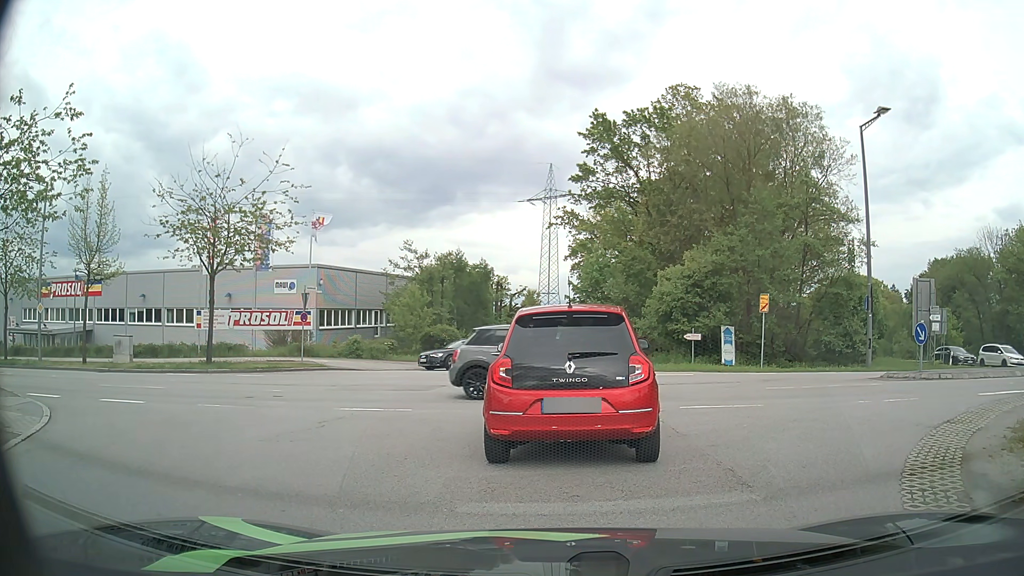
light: Day
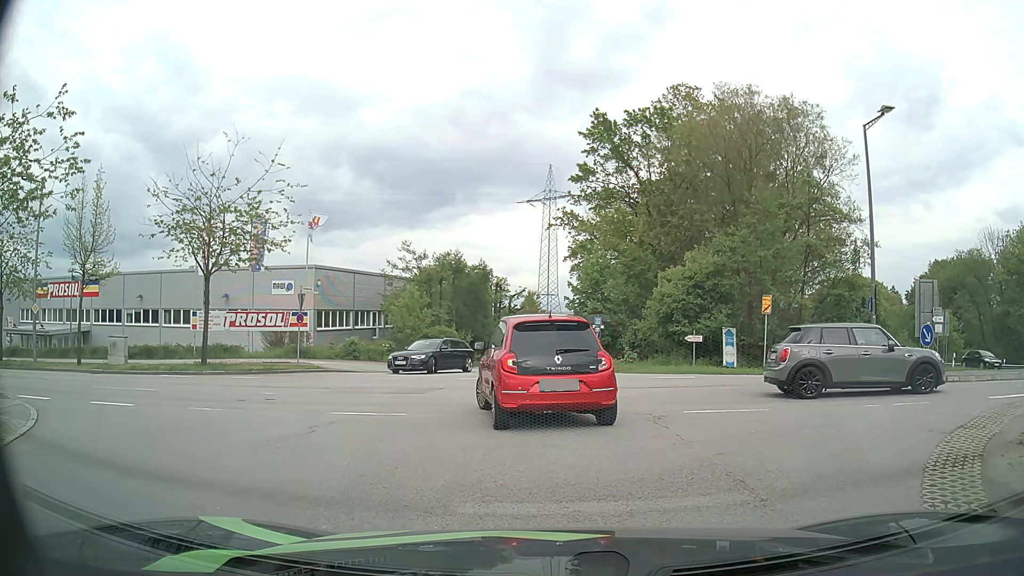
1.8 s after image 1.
(0.0, +0.4) m; 0°
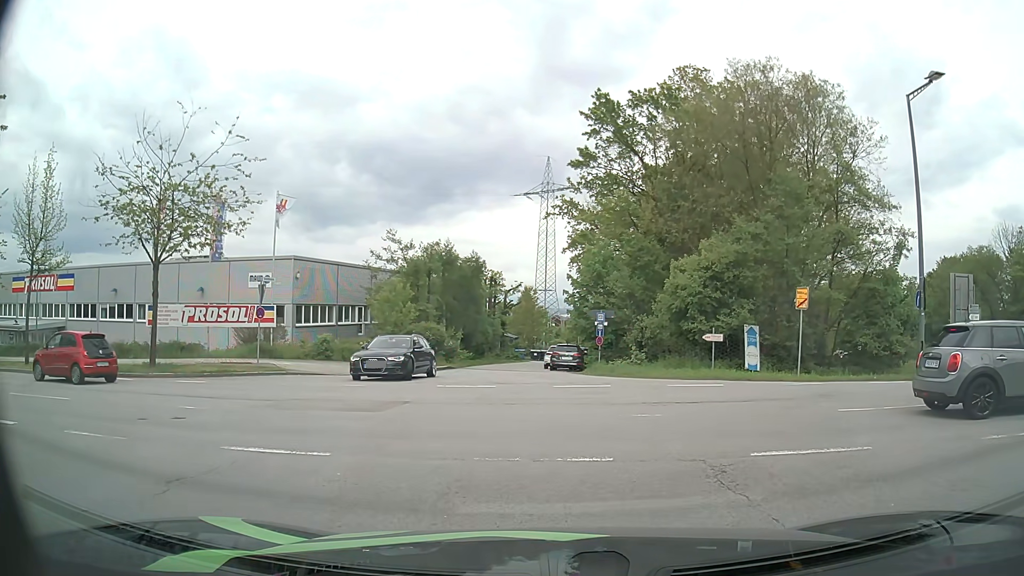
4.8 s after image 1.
(0.0, +3.9) m; +1°
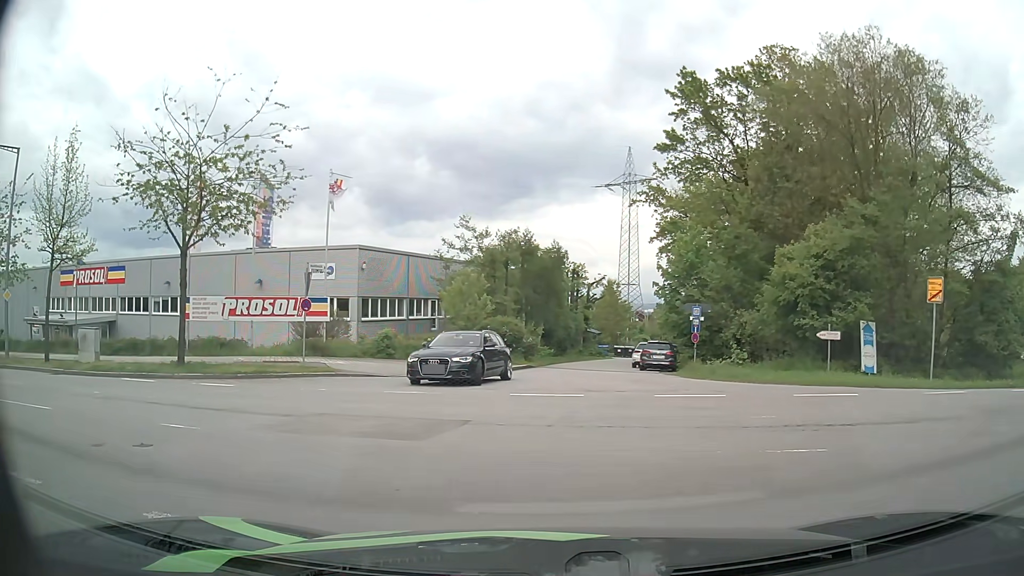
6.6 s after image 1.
(-0.1, +3.5) m; -7°
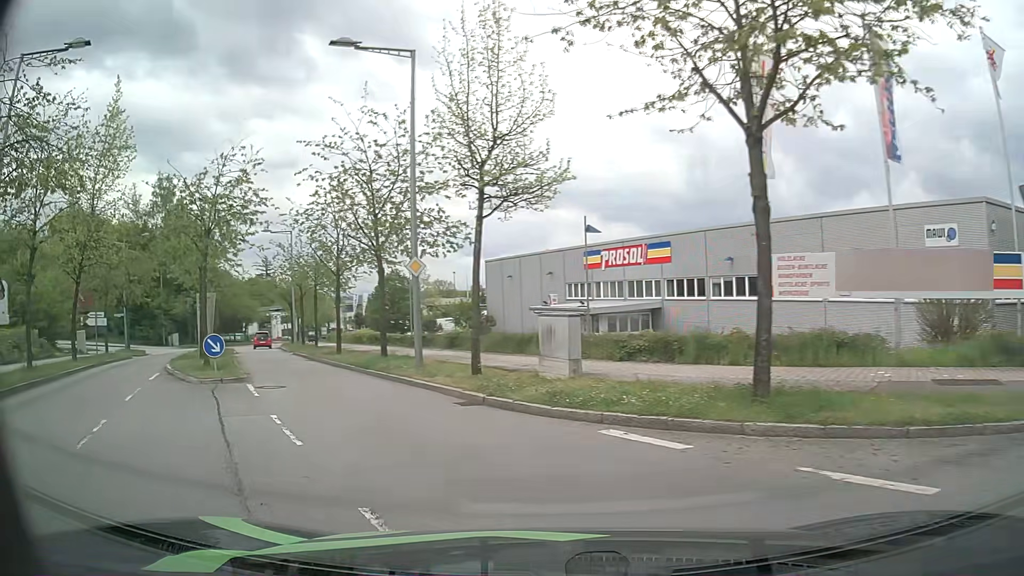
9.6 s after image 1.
(-5.1, +11.4) m; -47°
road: residential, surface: asphalt
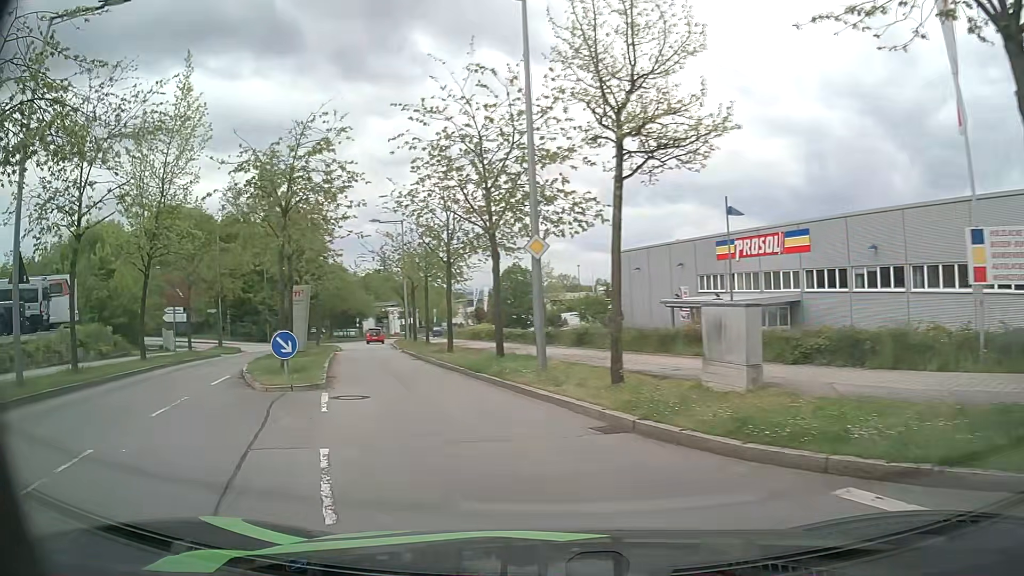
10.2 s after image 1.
(-0.4, +3.5) m; -11°
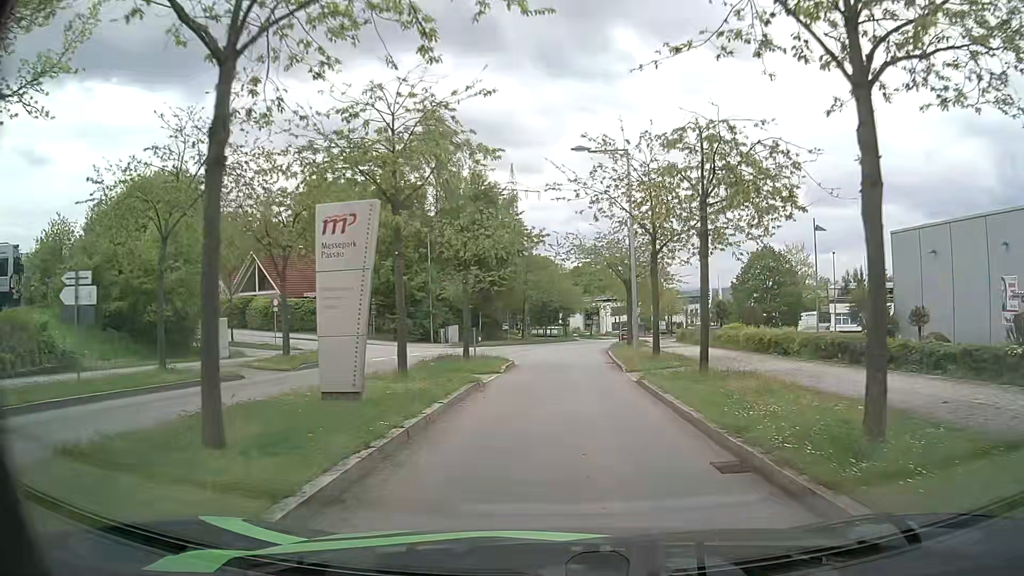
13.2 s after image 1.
(-4.8, +19.8) m; -19°
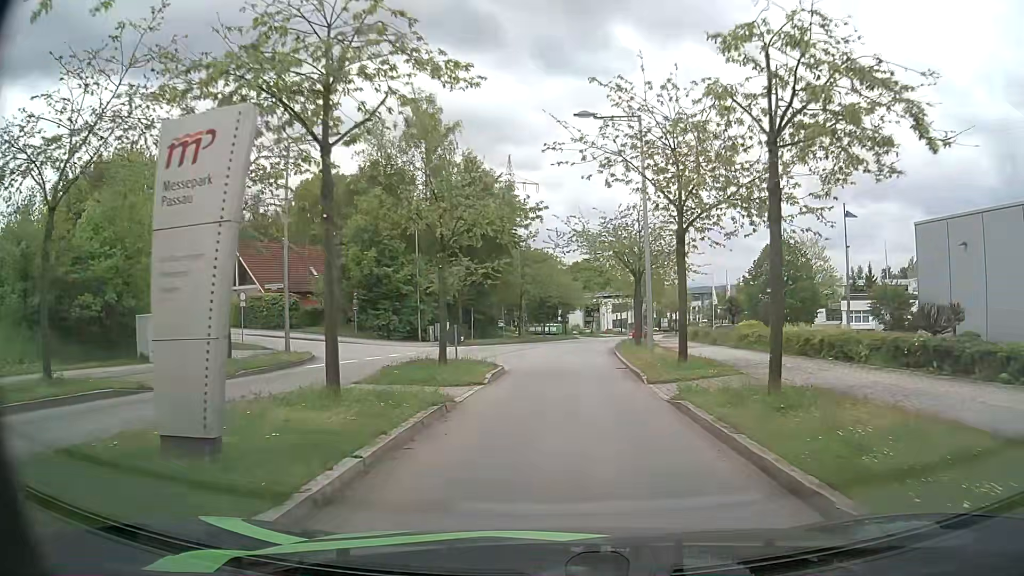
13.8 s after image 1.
(0.0, +4.7) m; 0°
(0, +10) (0, +20) (+1, +30) (+2, +40) (+3, +50) (+5, +60) (+10, +68) (+20, +70) (+29, +67) (+39, +64) m
